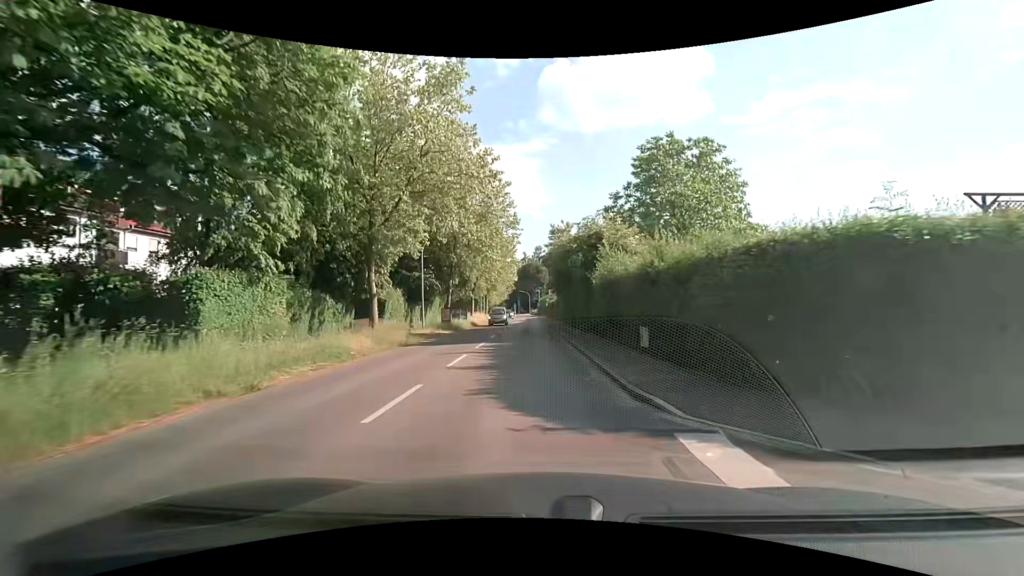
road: secondary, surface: asphalt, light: Day
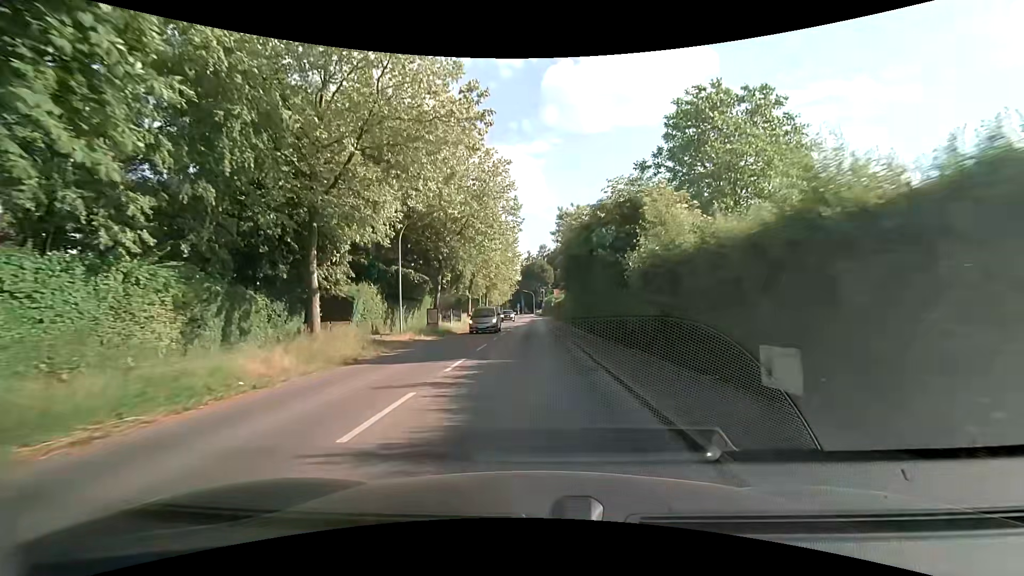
(0.0, +6.9) m; -1°
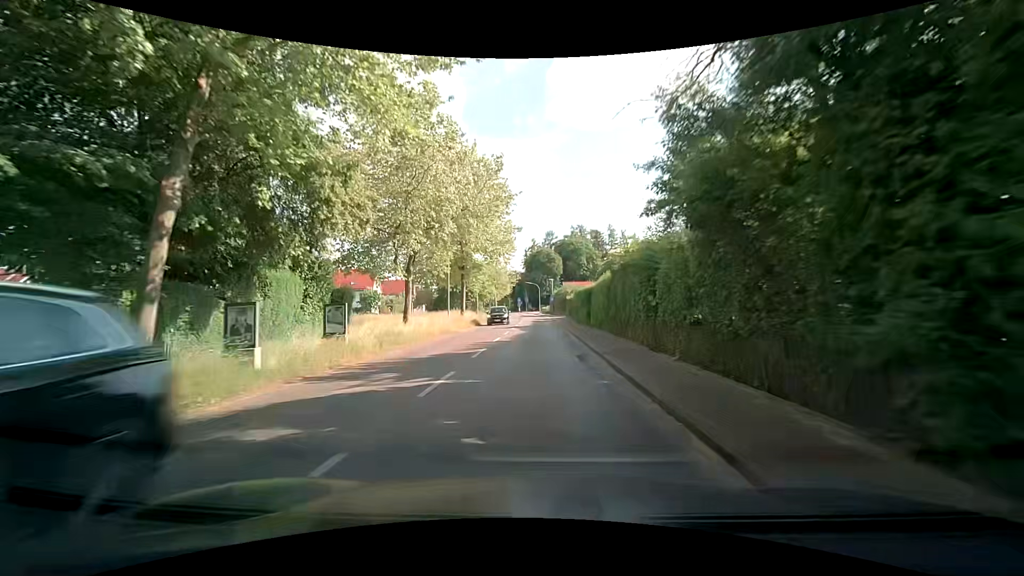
(0.0, +27.8) m; 0°
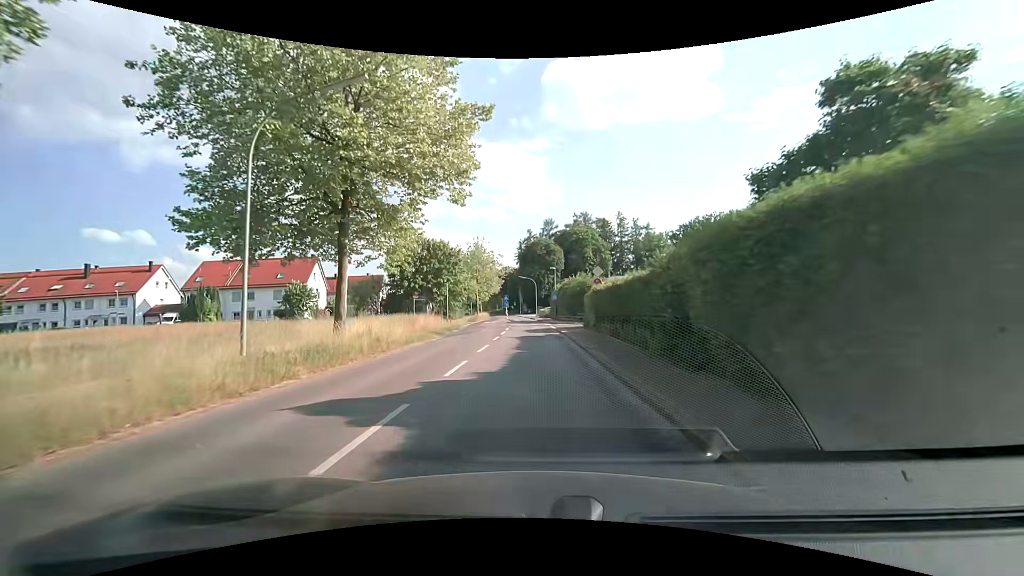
(0.0, +27.8) m; 0°
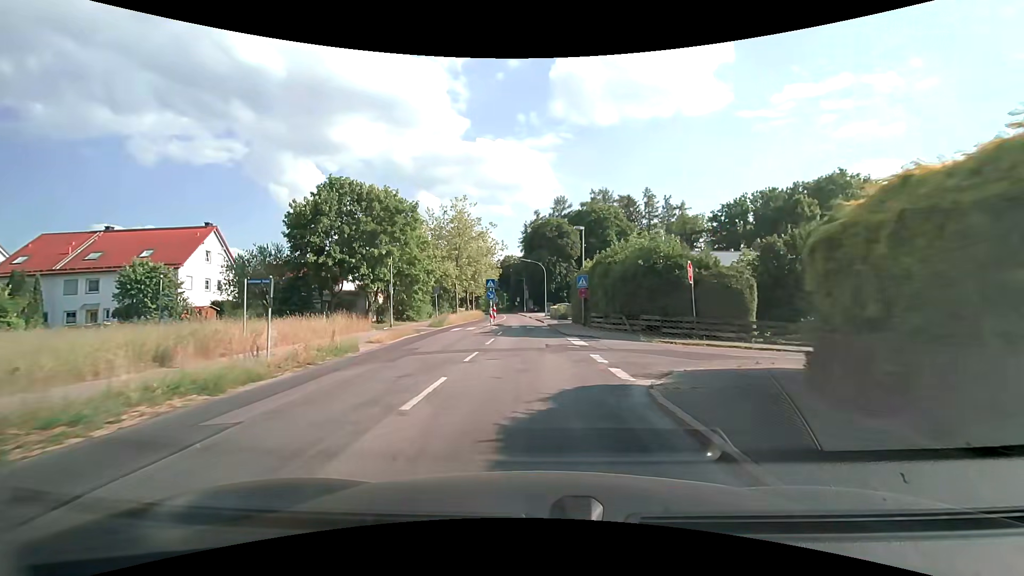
(-0.3, +27.8) m; 0°
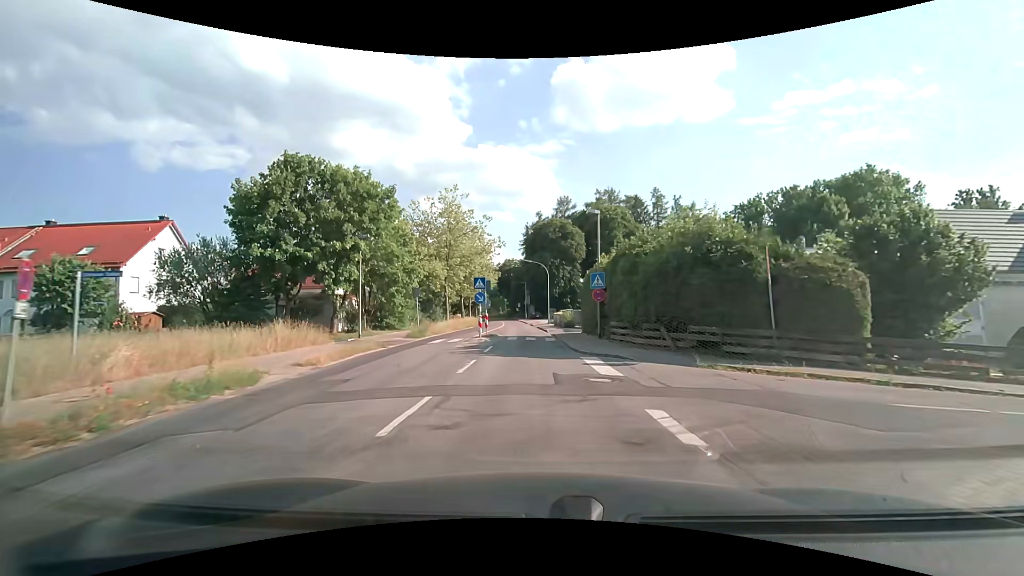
(-0.1, +6.9) m; -1°
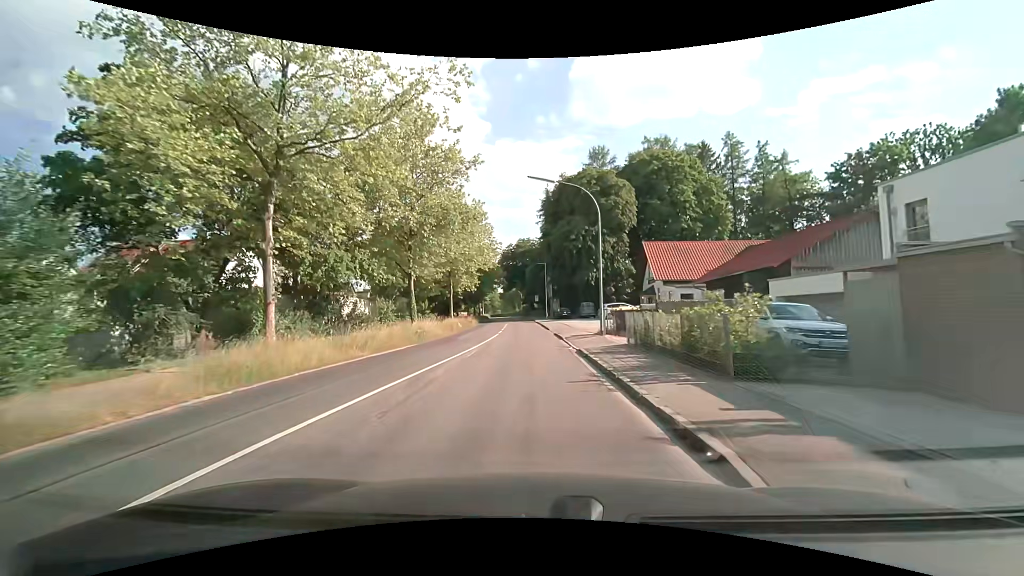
(-0.4, +33.7) m; -2°
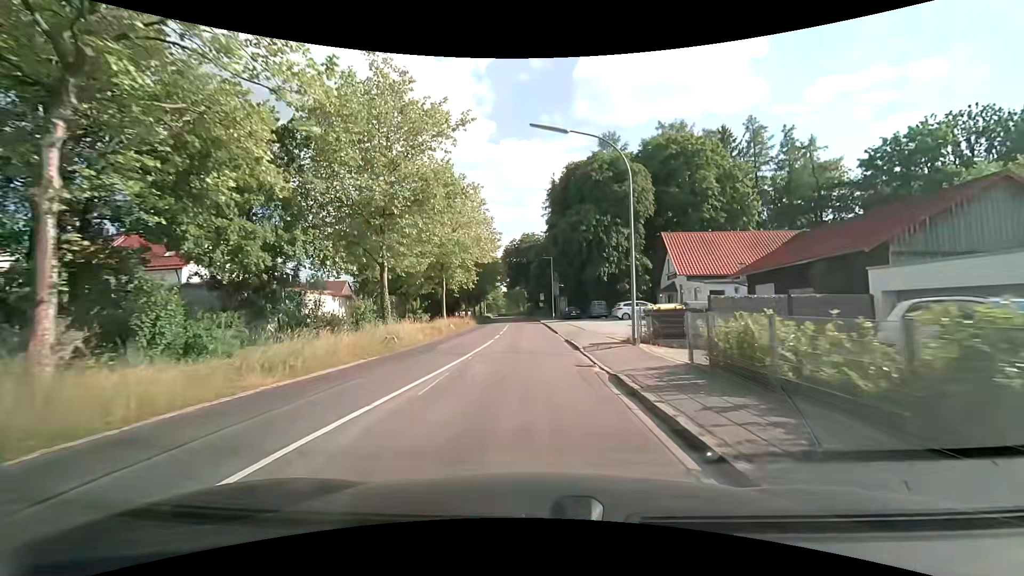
(0.0, +6.5) m; 0°
(0, +10) (0, +20) (-1, +30) (-1, +40) (-1, +50) (-2, +60) (-2, +70) (-3, +80) (-3, +90) (-4, +100) m
